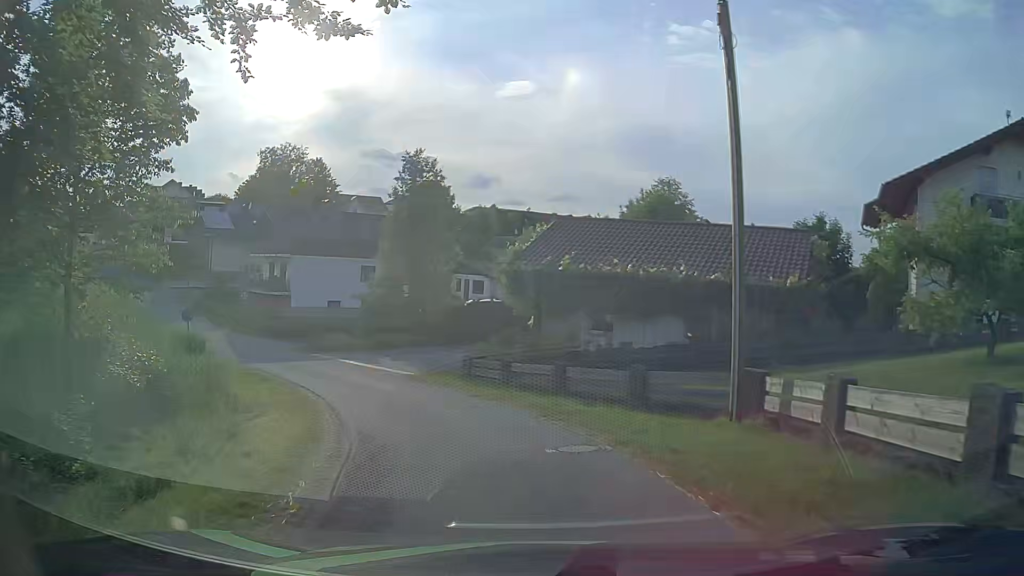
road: residential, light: Day
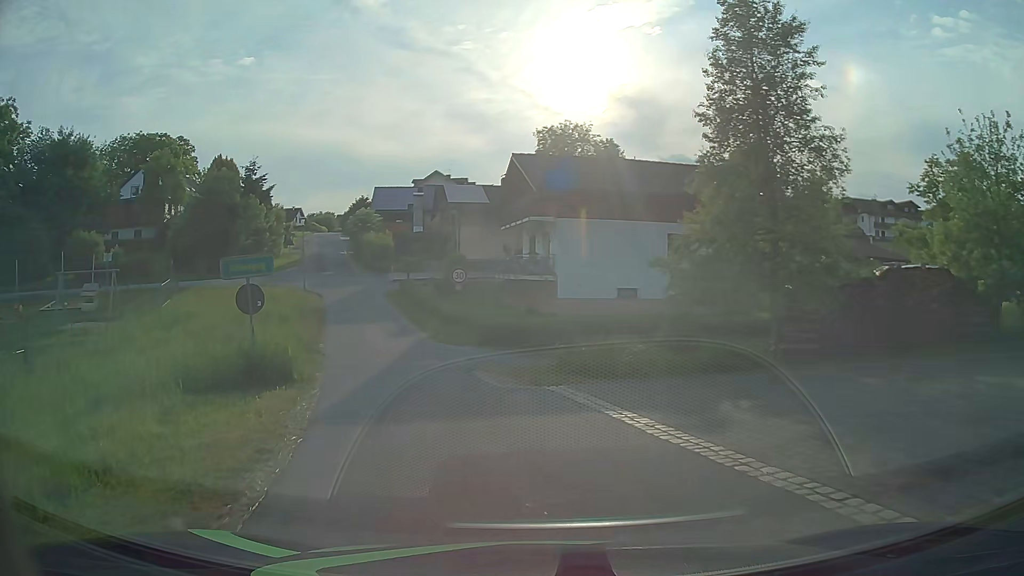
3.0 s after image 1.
(-3.5, +17.5) m; -26°
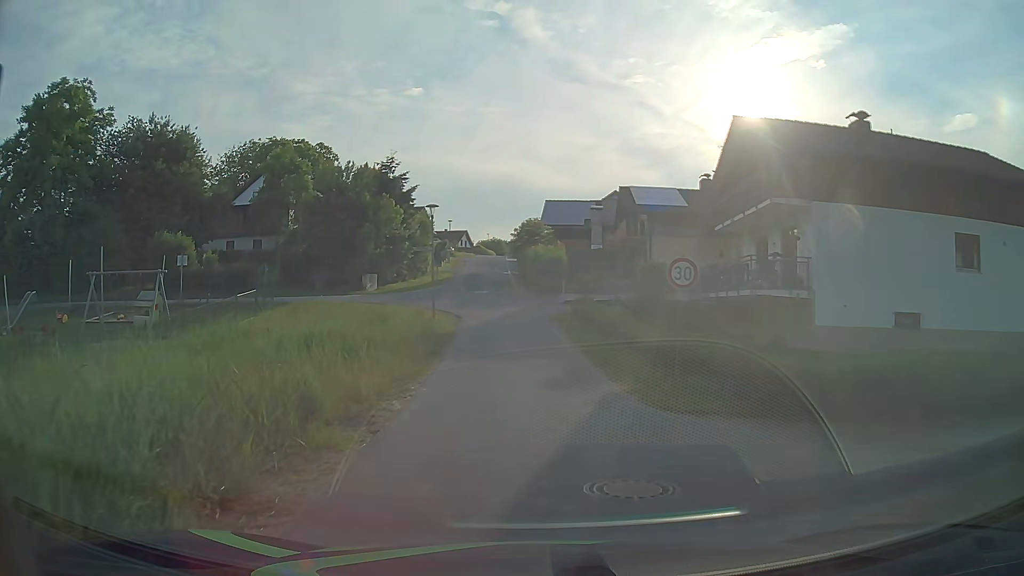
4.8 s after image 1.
(-1.6, +11.1) m; -15°
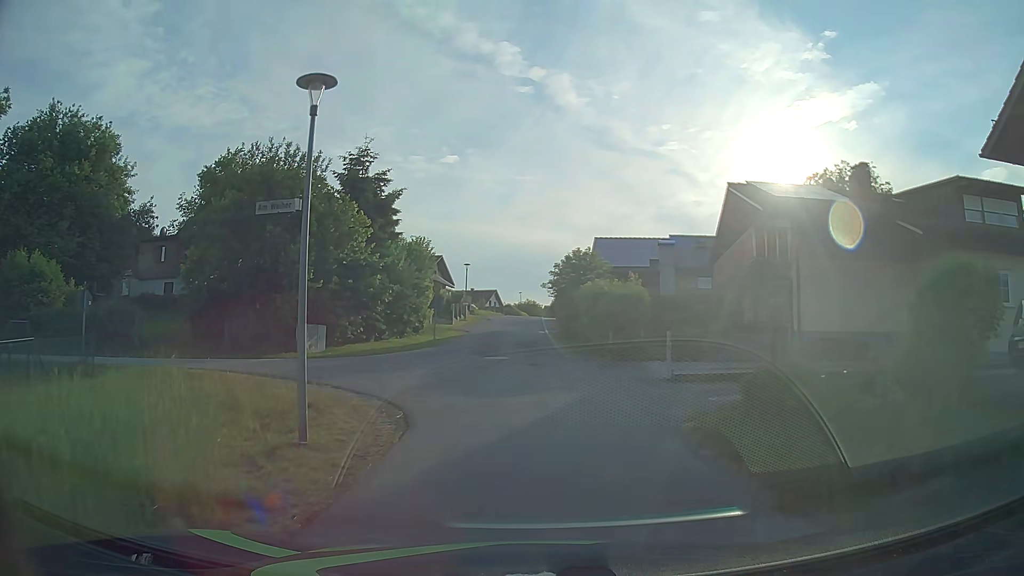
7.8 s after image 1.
(-0.6, +18.0) m; -2°
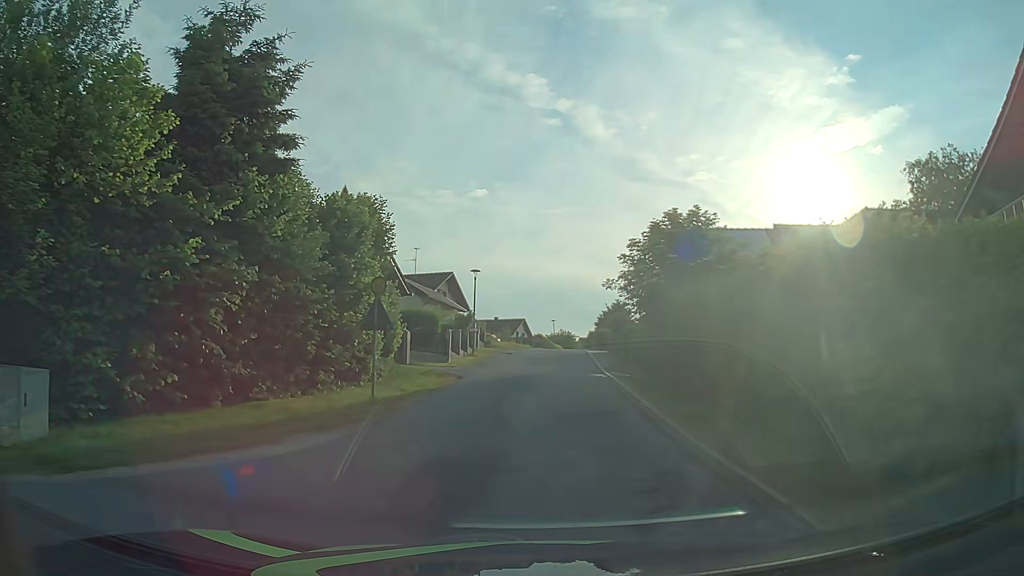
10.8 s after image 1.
(-0.8, +17.8) m; -3°
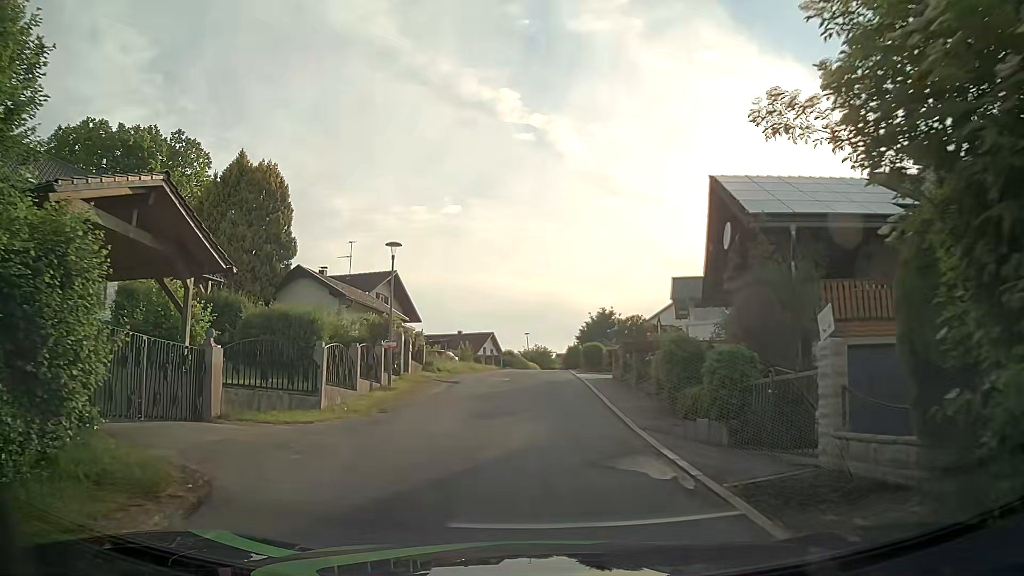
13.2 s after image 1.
(+0.2, +14.4) m; +2°
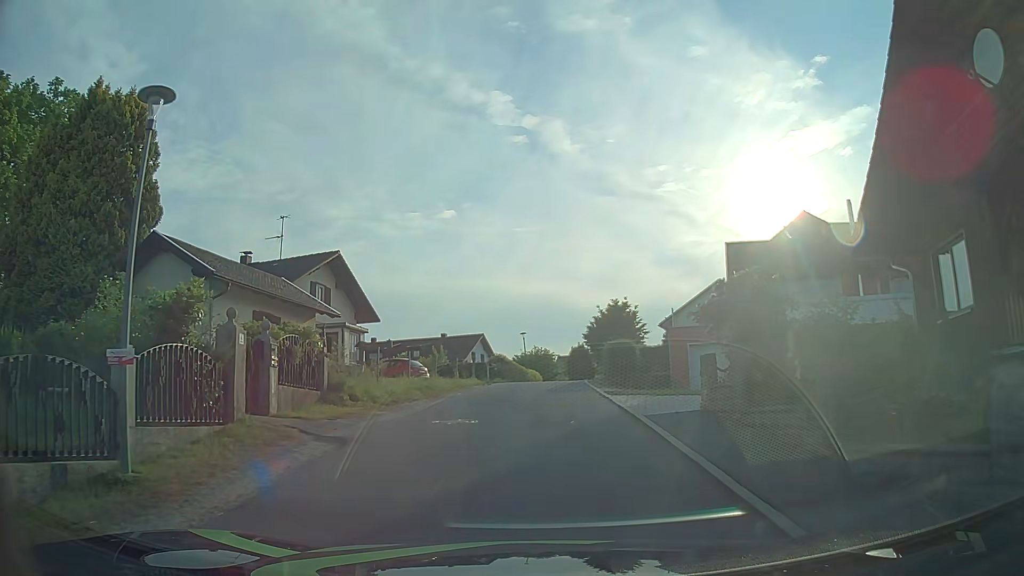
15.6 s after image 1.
(0.0, +13.5) m; 0°
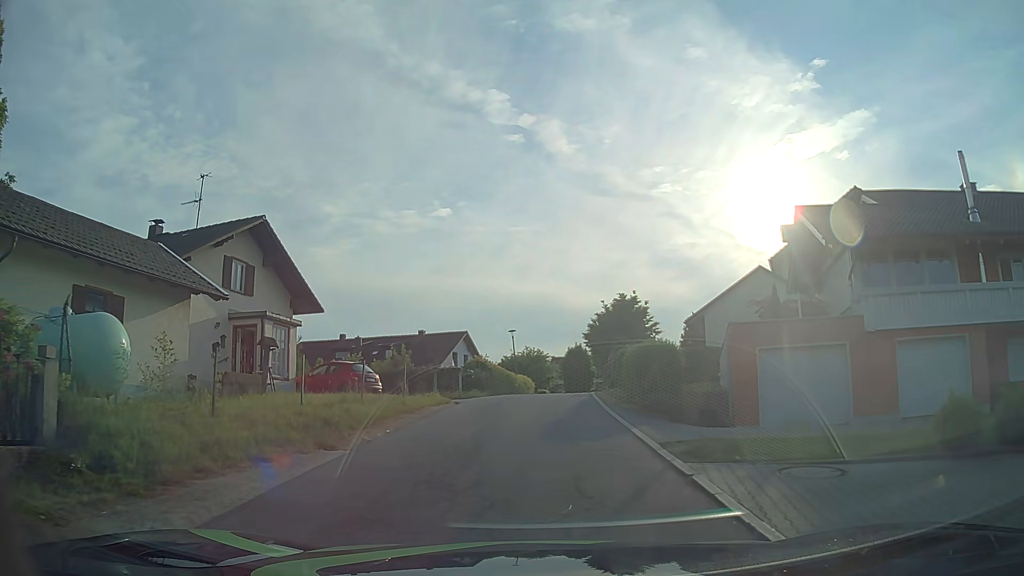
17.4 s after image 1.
(+0.1, +9.4) m; +1°
